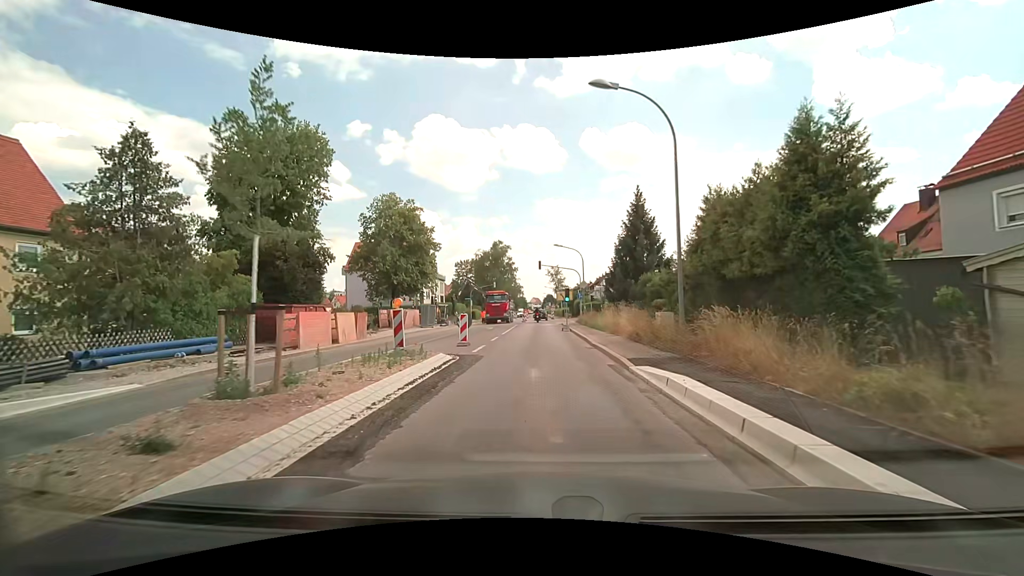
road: secondary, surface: asphalt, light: Day
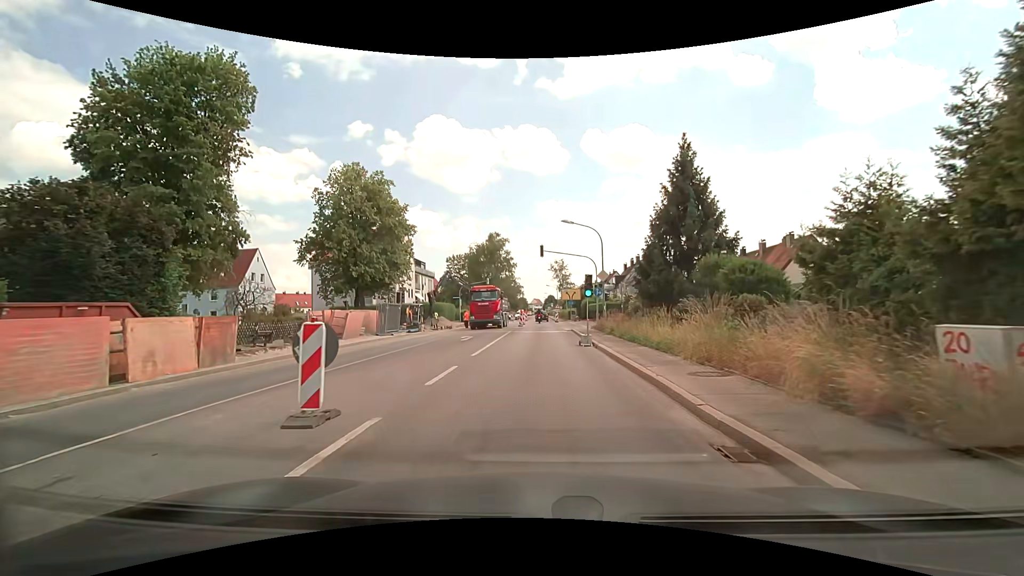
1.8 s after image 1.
(+0.1, +12.9) m; 0°
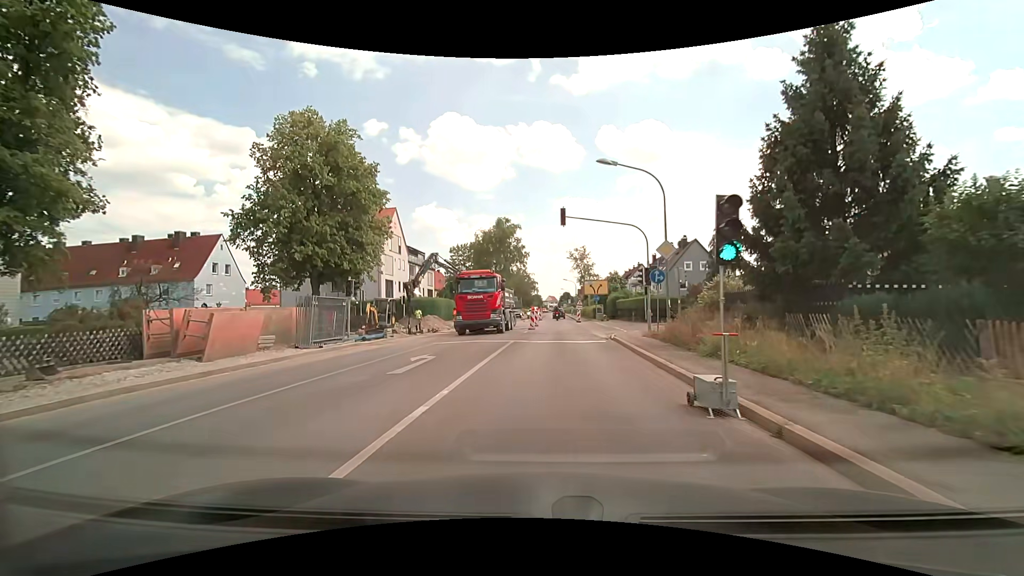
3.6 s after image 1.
(0.0, +12.9) m; 0°
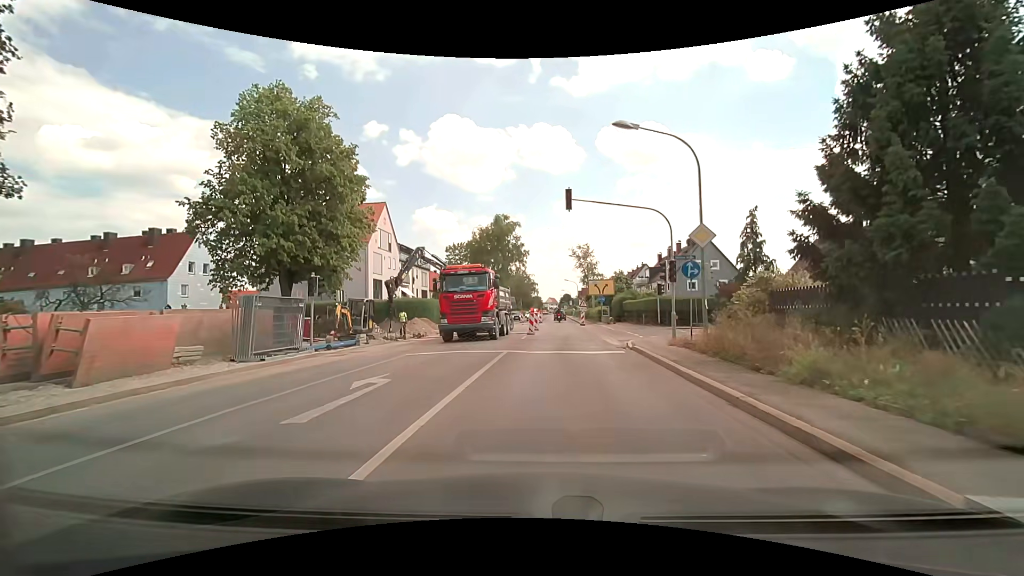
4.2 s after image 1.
(-0.1, +4.3) m; 0°
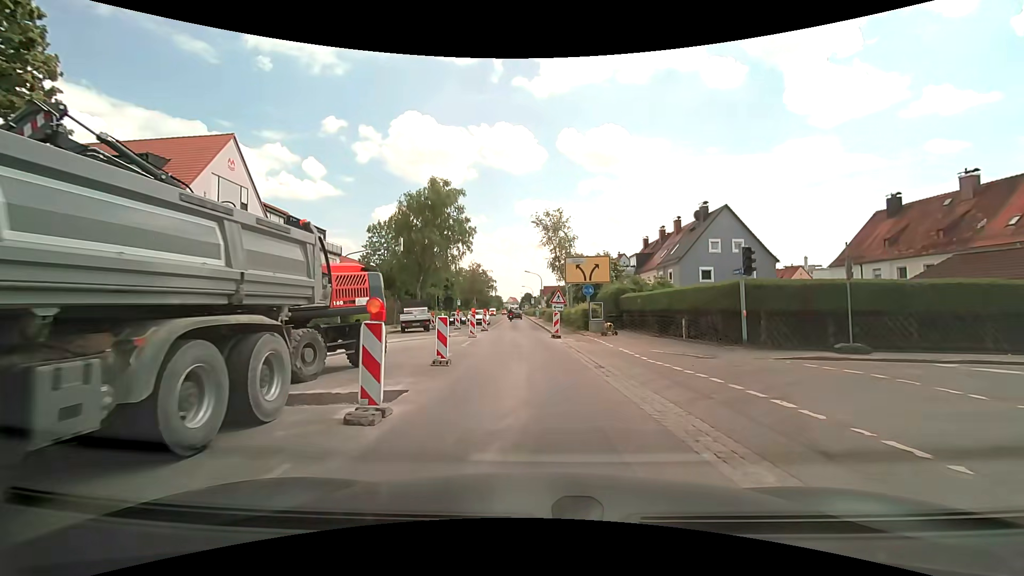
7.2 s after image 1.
(+0.9, +21.3) m; +4°
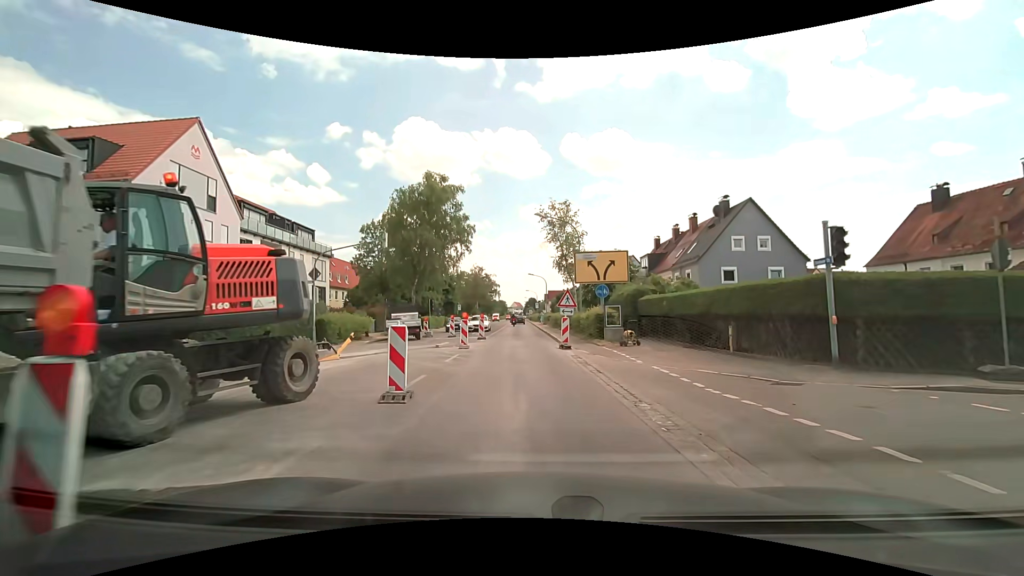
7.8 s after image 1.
(0.0, +4.3) m; 0°
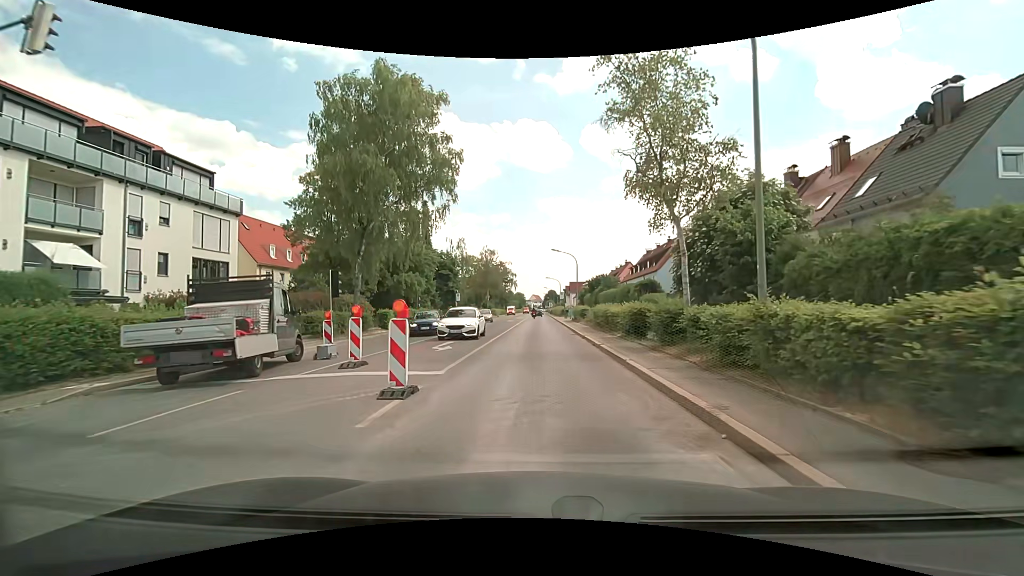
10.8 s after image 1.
(-1.0, +21.2) m; -3°
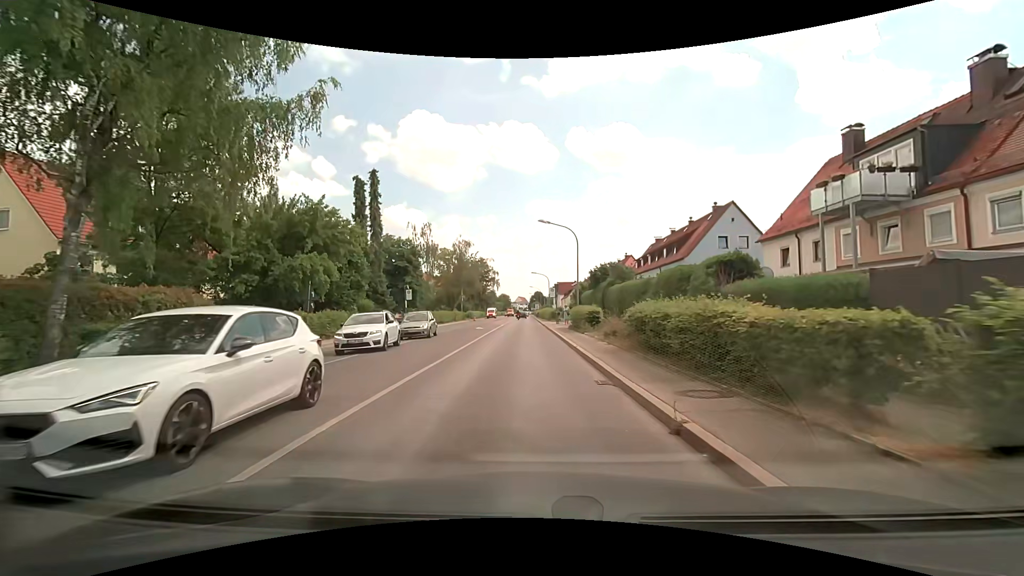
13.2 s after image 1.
(+0.4, +17.7) m; +2°
(0, +10) (0, +20) (-1, +30) (-1, +40) (-1, +50) (-2, +60) (-2, +70) (-2, +80) (-2, +90) (-2, +100) m
